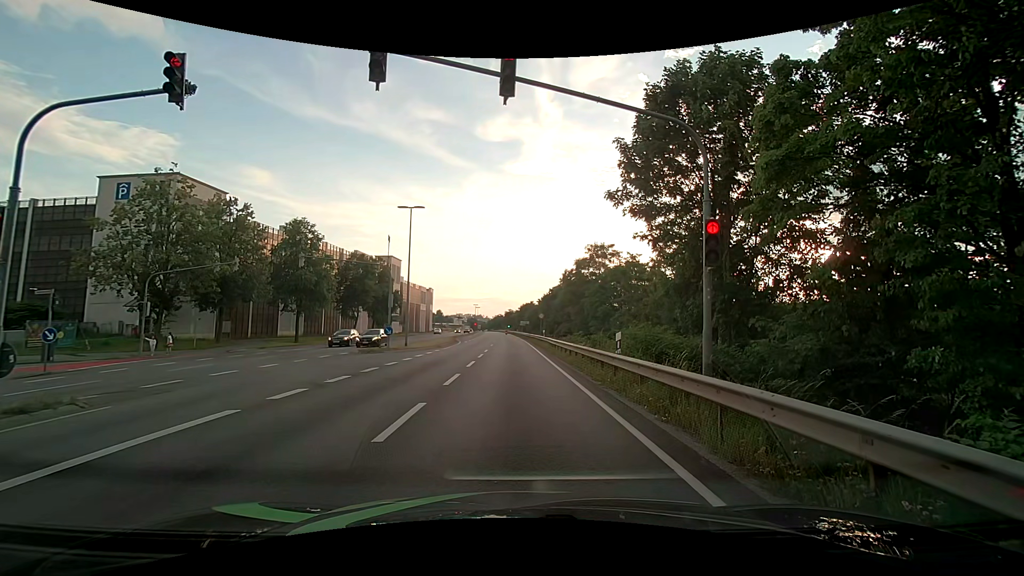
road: primary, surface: asphalt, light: Day
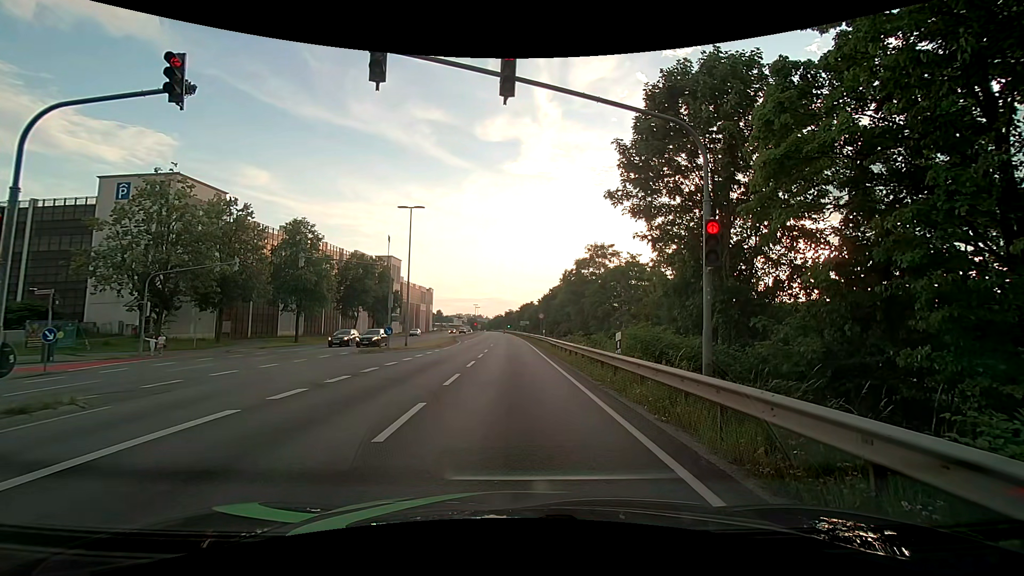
(0.0, 0.0) m; 0°
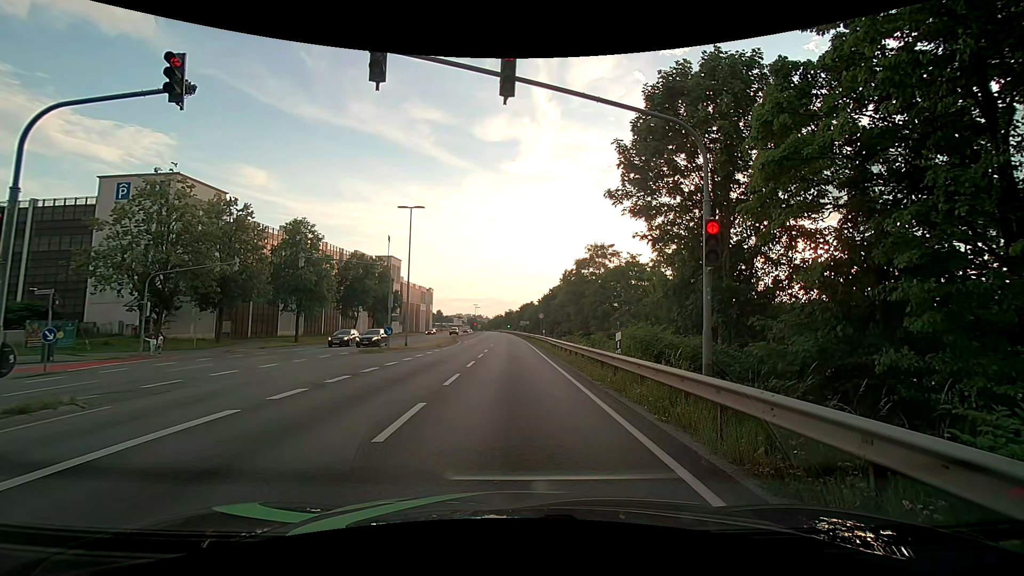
(0.0, 0.0) m; 0°
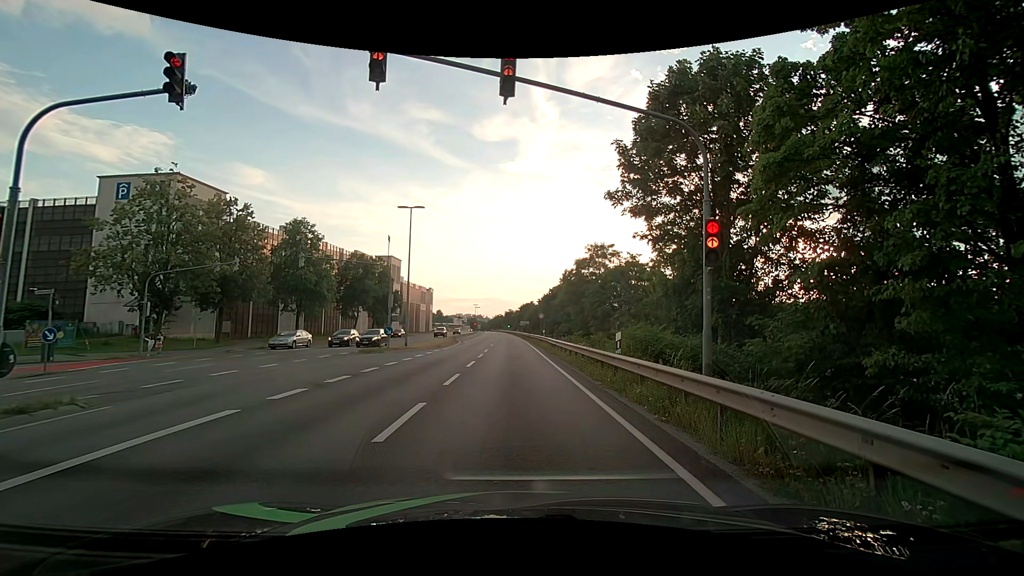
(0.0, 0.0) m; 0°
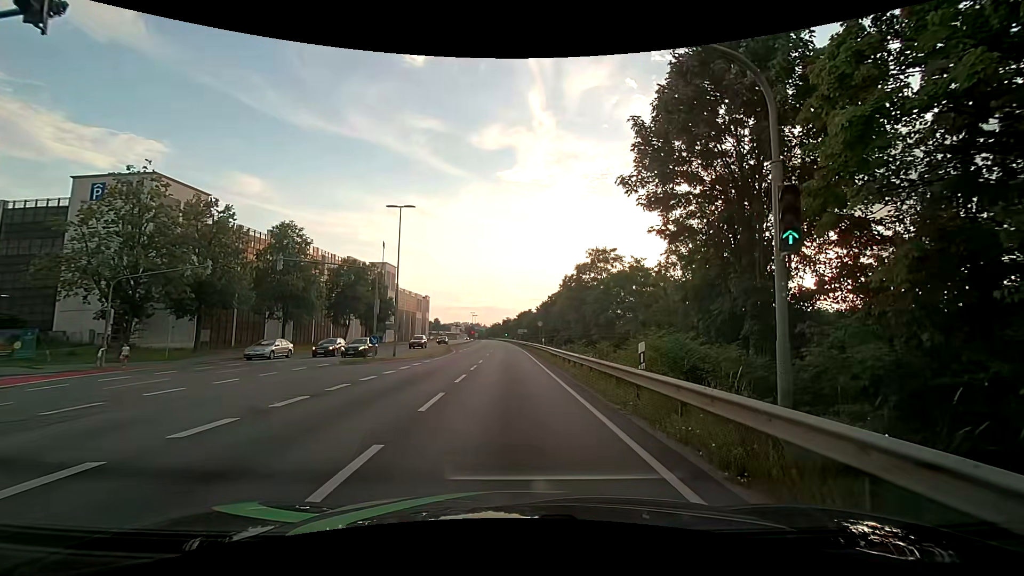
(0.0, +3.1) m; 0°
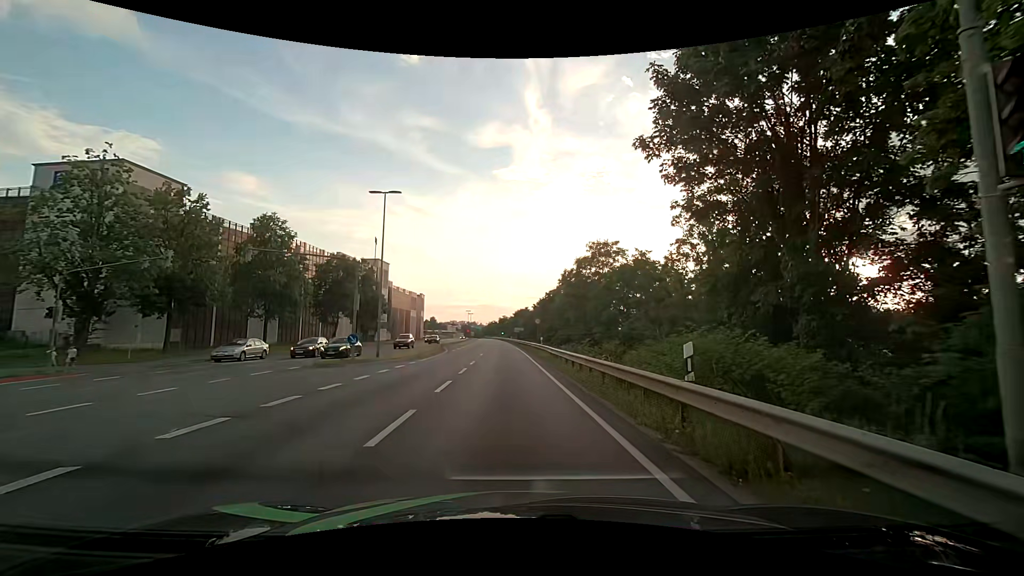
(0.0, +3.3) m; 0°
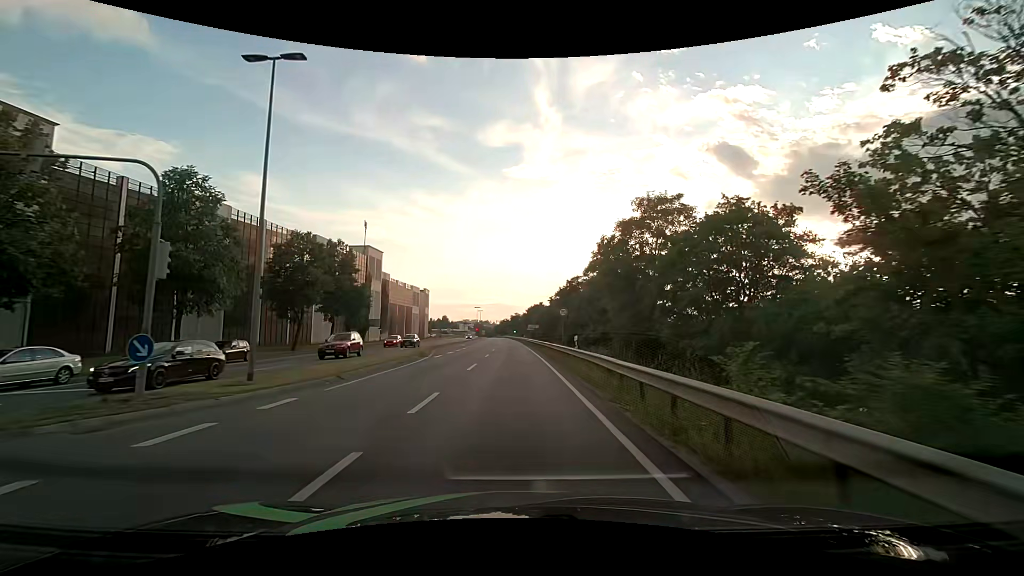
(-0.2, +16.3) m; -1°
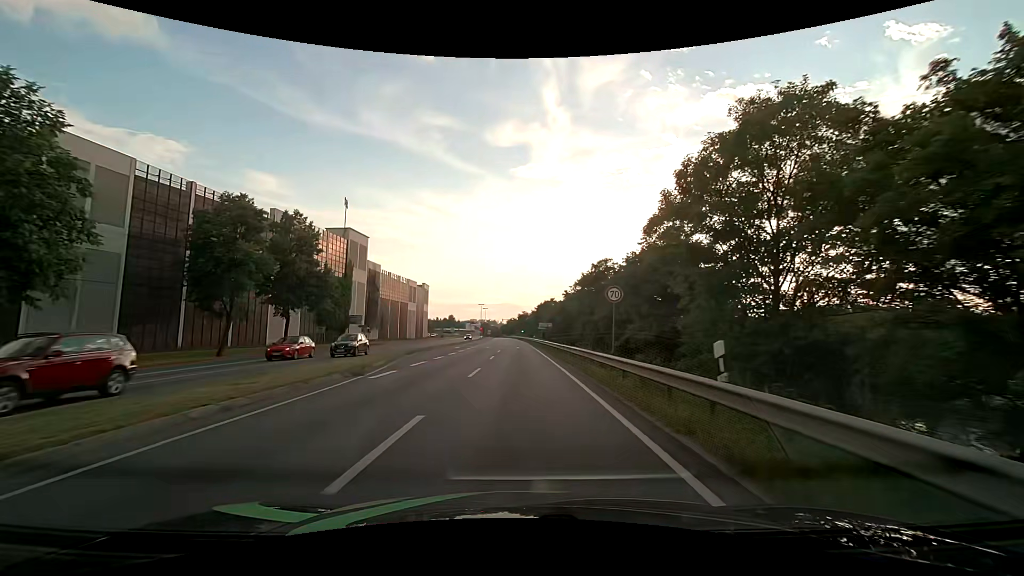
(-0.2, +15.0) m; -1°
(0, +10) (0, +20) (0, +30) (0, +40) (0, +50) (0, +60) (0, +70) (0, +80) (0, +90) (0, +100) m
